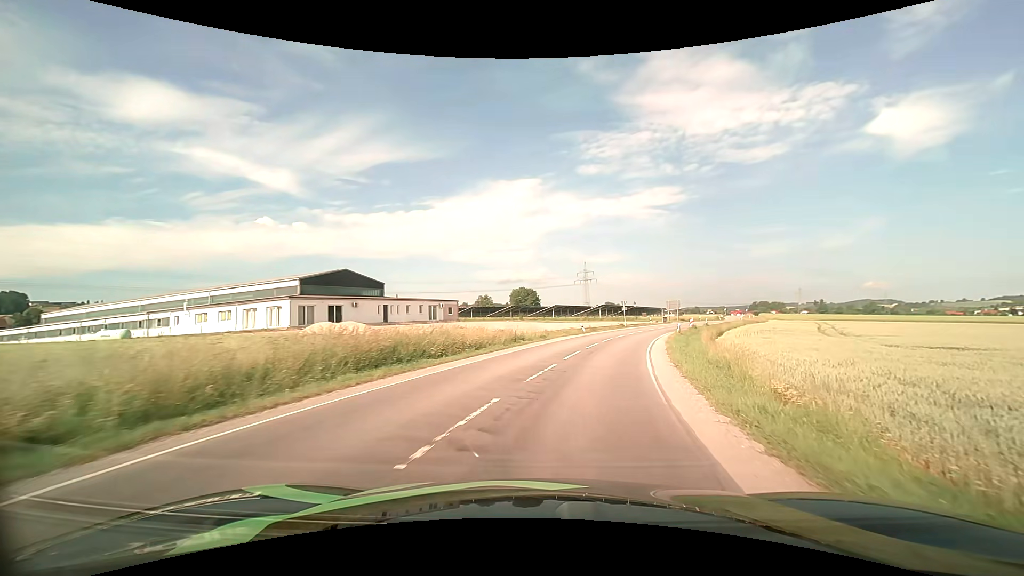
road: secondary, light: Day
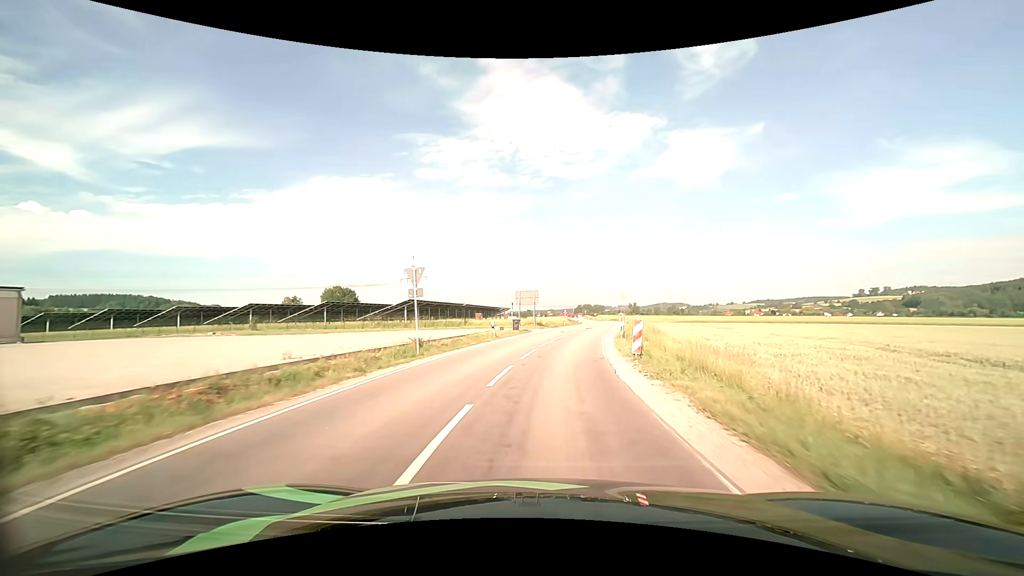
(+8.5, +42.4) m; +19°
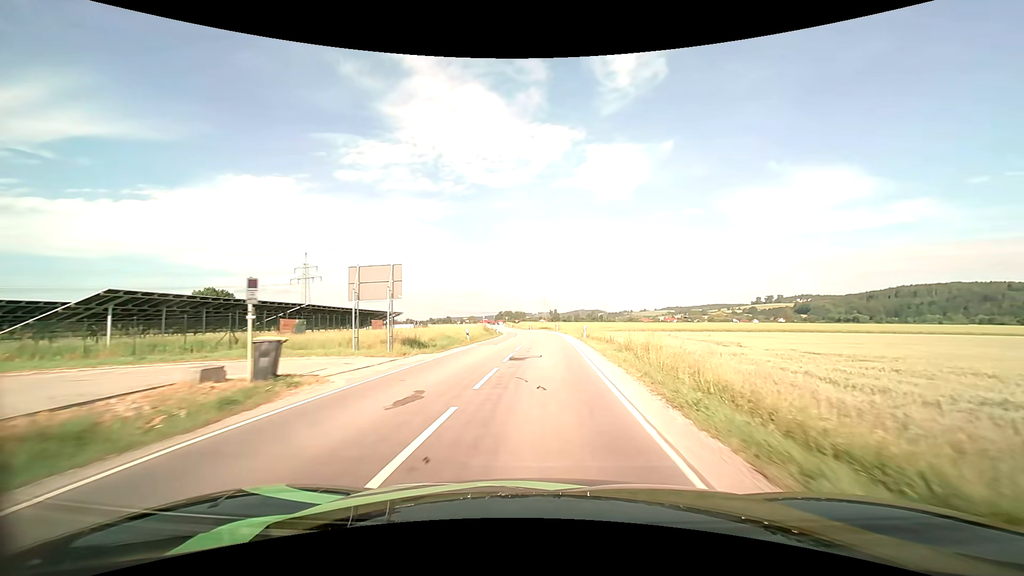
(+2.5, +30.2) m; +9°
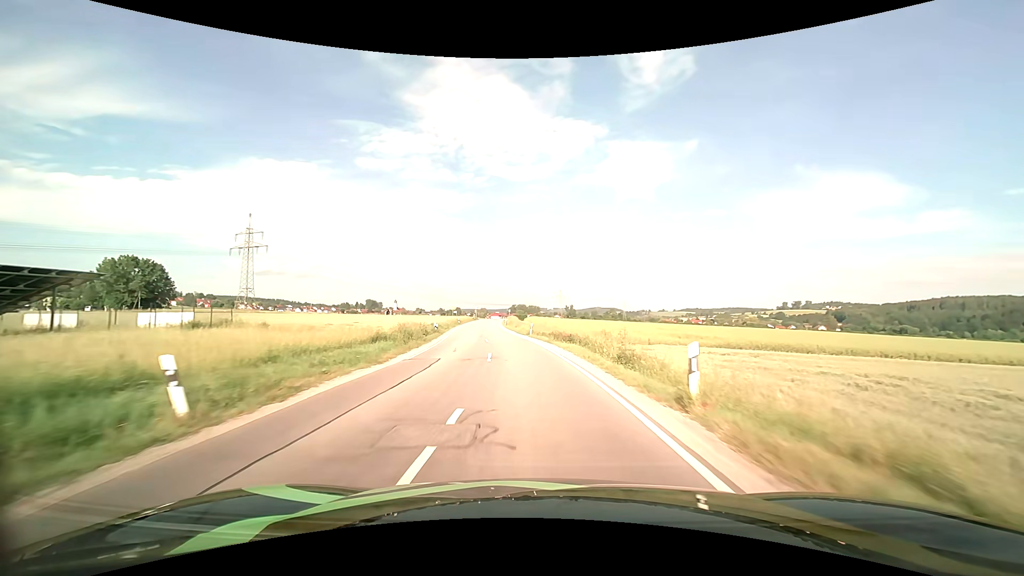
(+0.5, +54.3) m; -1°
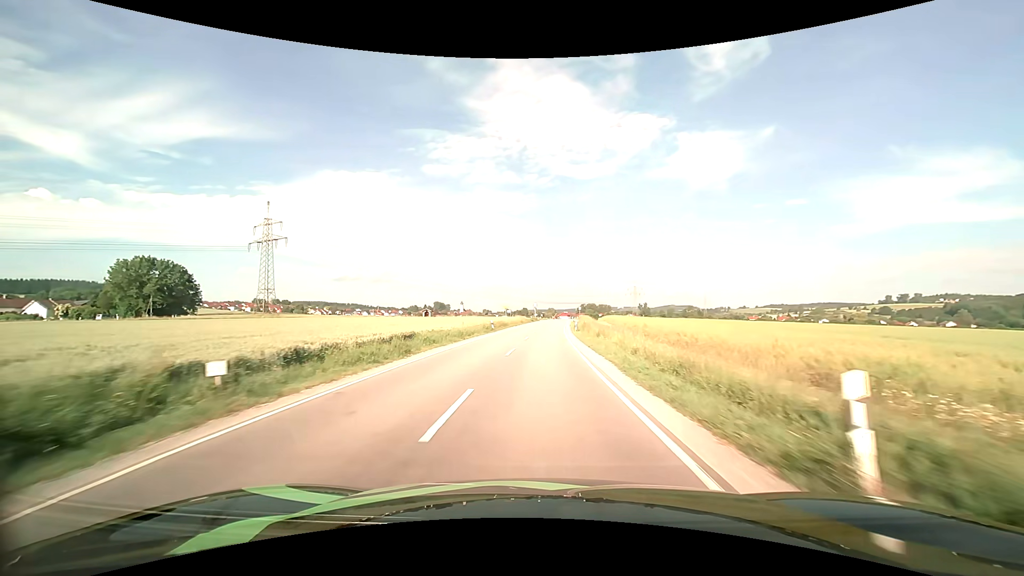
(-2.2, +34.3) m; -8°
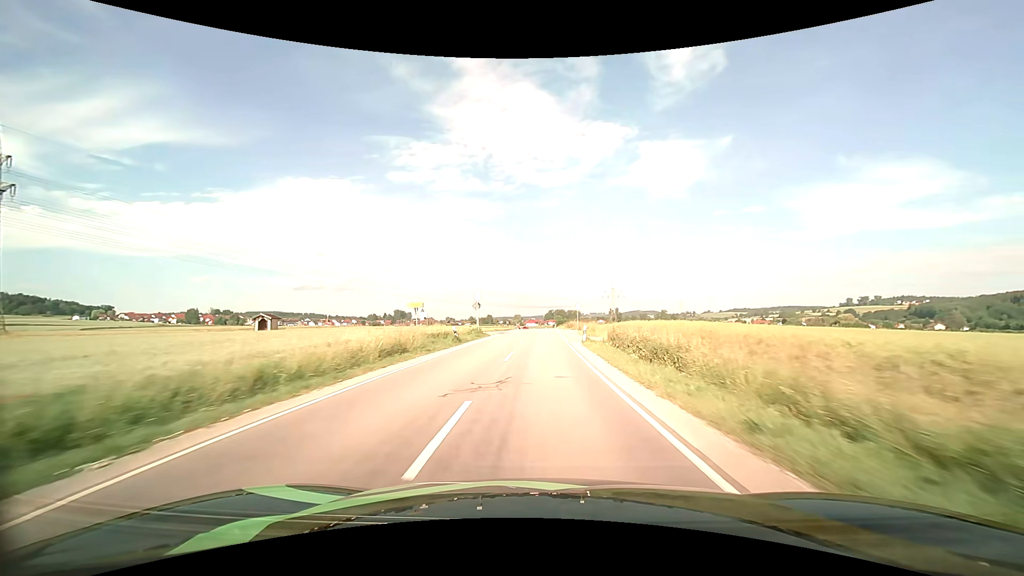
(+0.8, +61.4) m; +3°
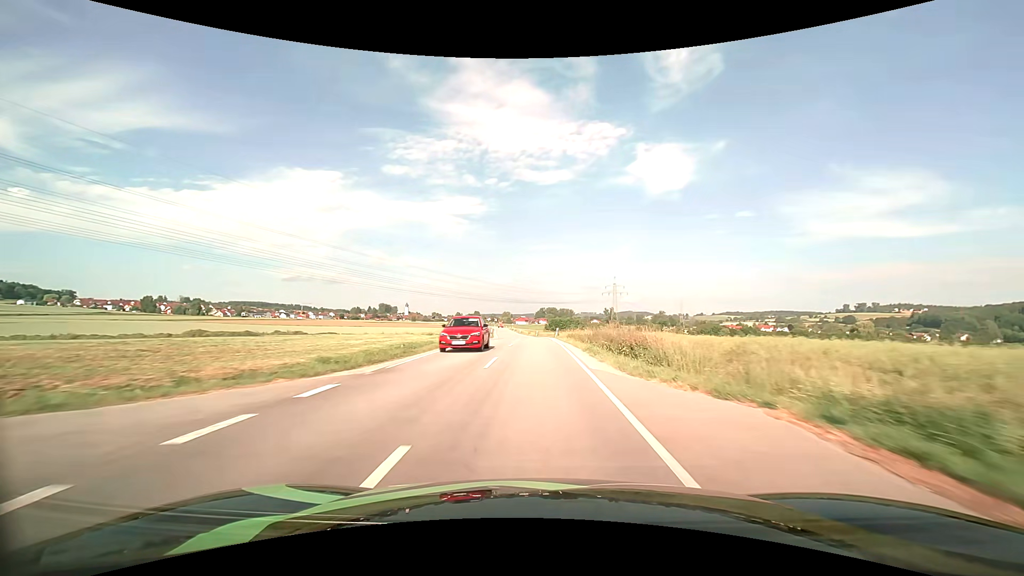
(+0.6, +51.0) m; +1°
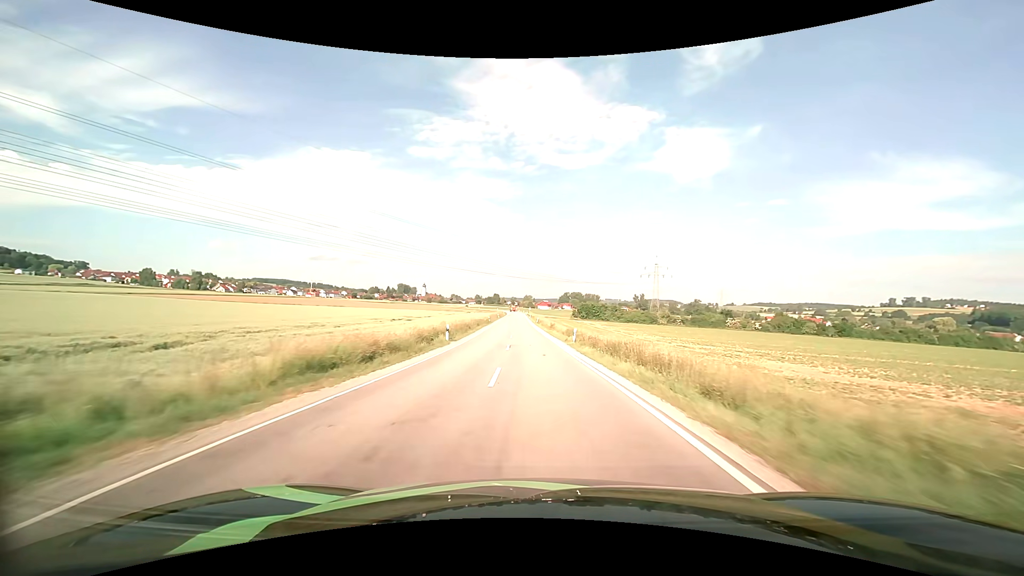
(-0.8, +51.3) m; -2°
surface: asphalt
(0, +10) (0, +20) (0, +30) (-1, +40) (-1, +50) (-2, +60) (-2, +70) (-3, +80) (-3, +90) (-4, +100) m
